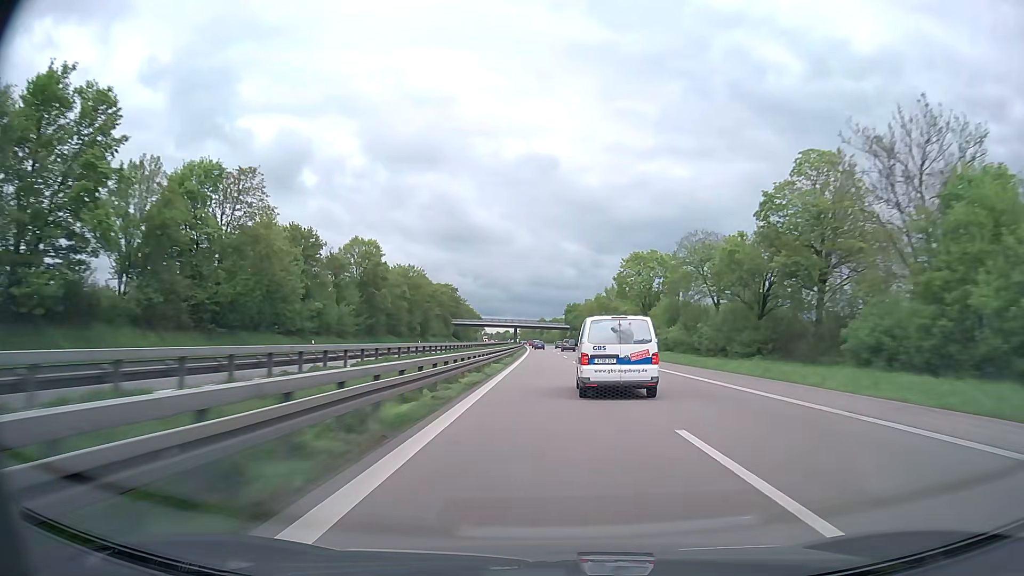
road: trunk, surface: asphalt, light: Day
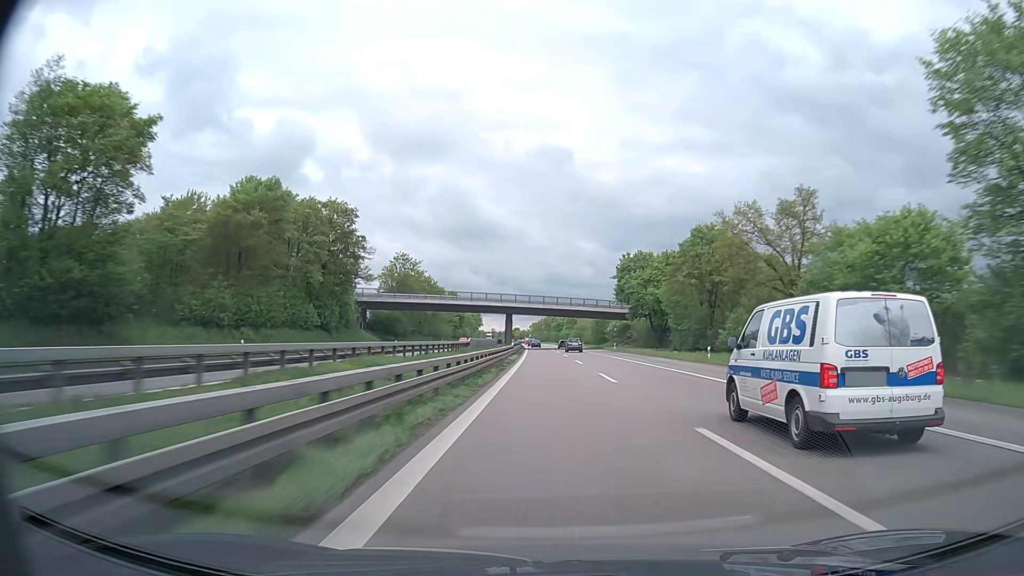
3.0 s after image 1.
(-1.6, +108.4) m; -1°
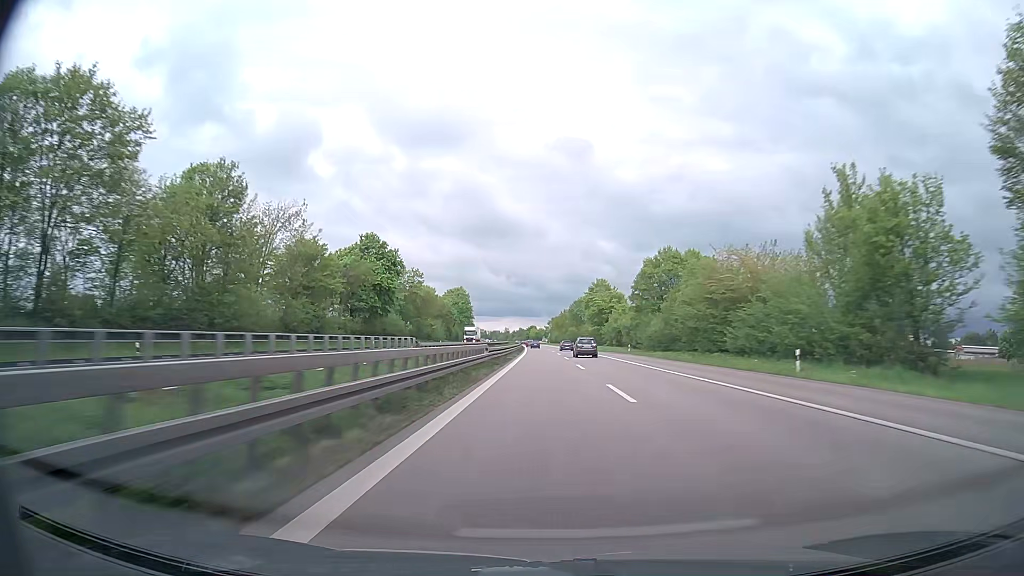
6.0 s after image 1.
(-1.5, +115.6) m; -1°
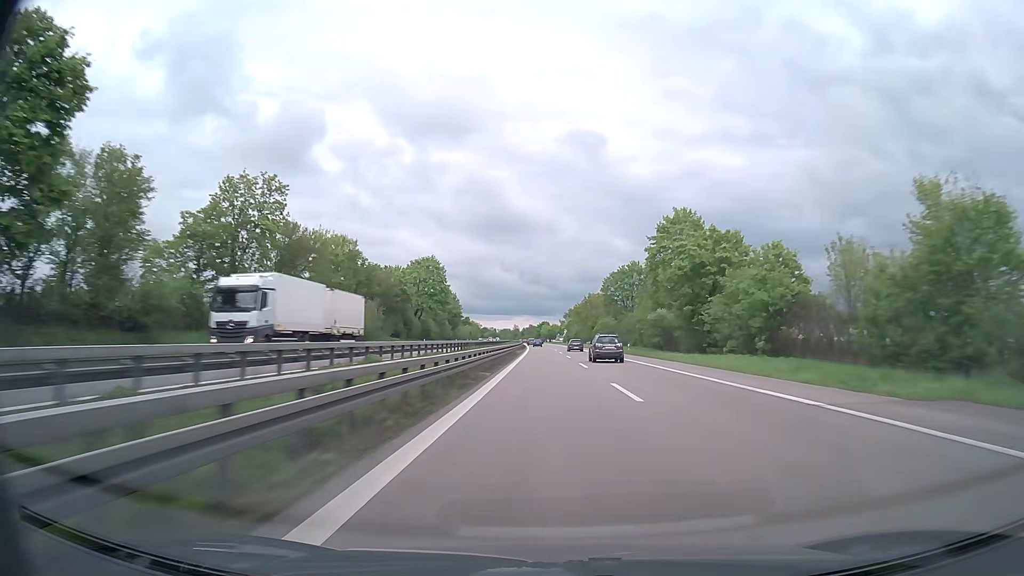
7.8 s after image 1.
(-1.1, +72.2) m; -2°
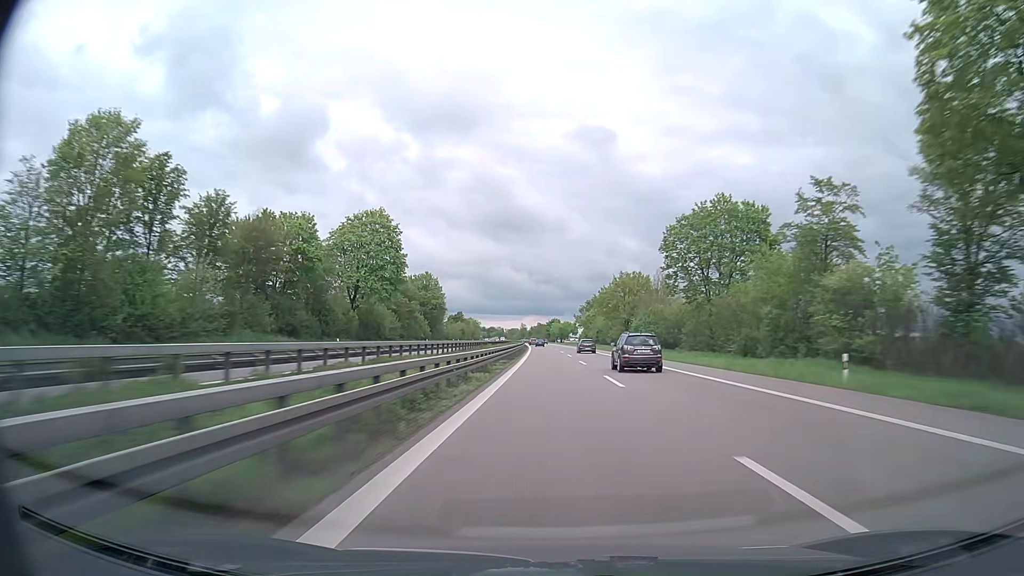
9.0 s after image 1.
(-0.3, +49.2) m; -1°
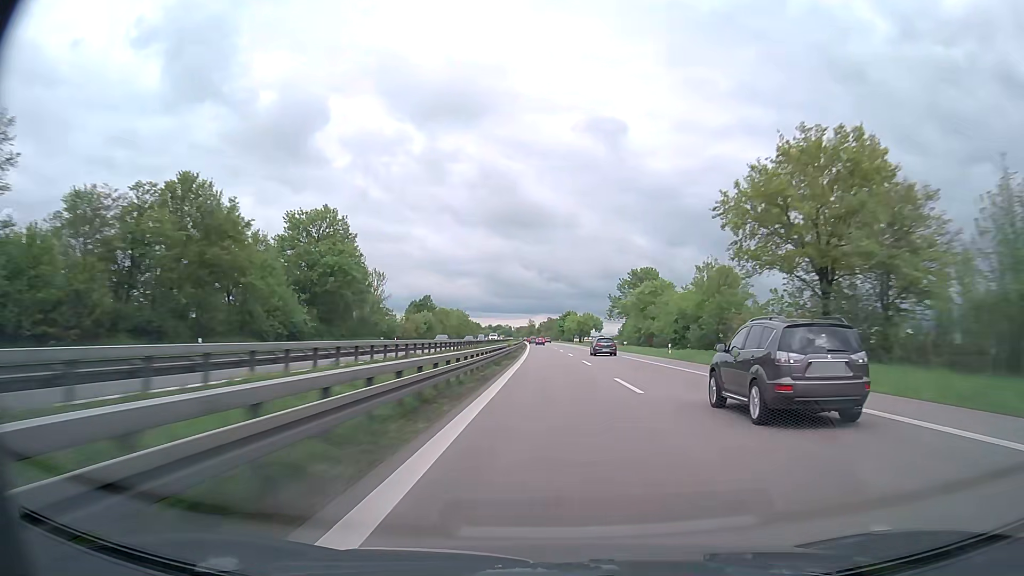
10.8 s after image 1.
(-0.6, +75.1) m; -1°
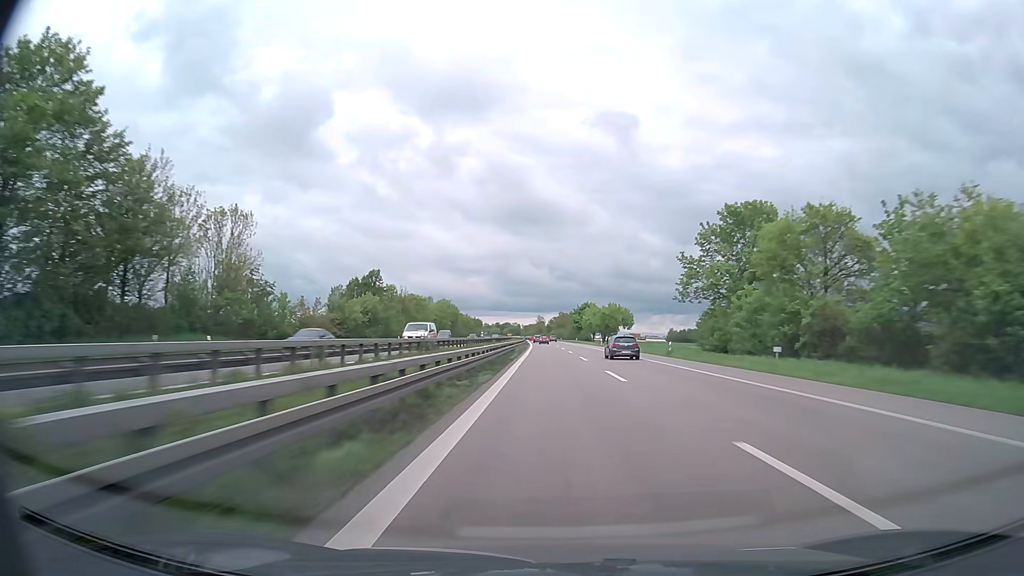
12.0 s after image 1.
(-0.3, +49.9) m; -1°
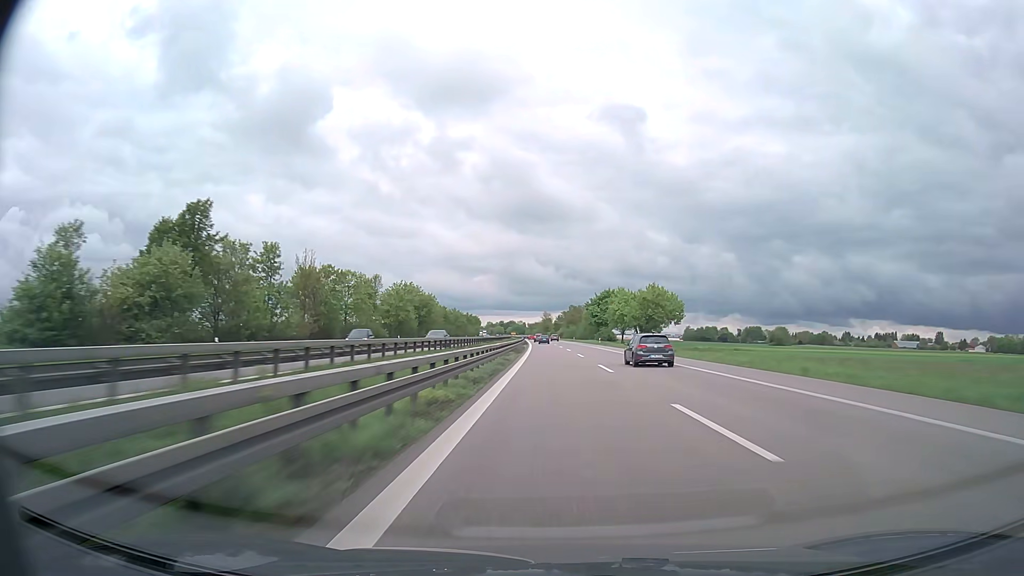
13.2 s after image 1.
(-0.3, +49.1) m; -1°
(0, +10) (0, +20) (0, +30) (0, +40) (0, +50) (0, +60) (0, +70) (-1, +80) (-1, +90) (-1, +100) m
